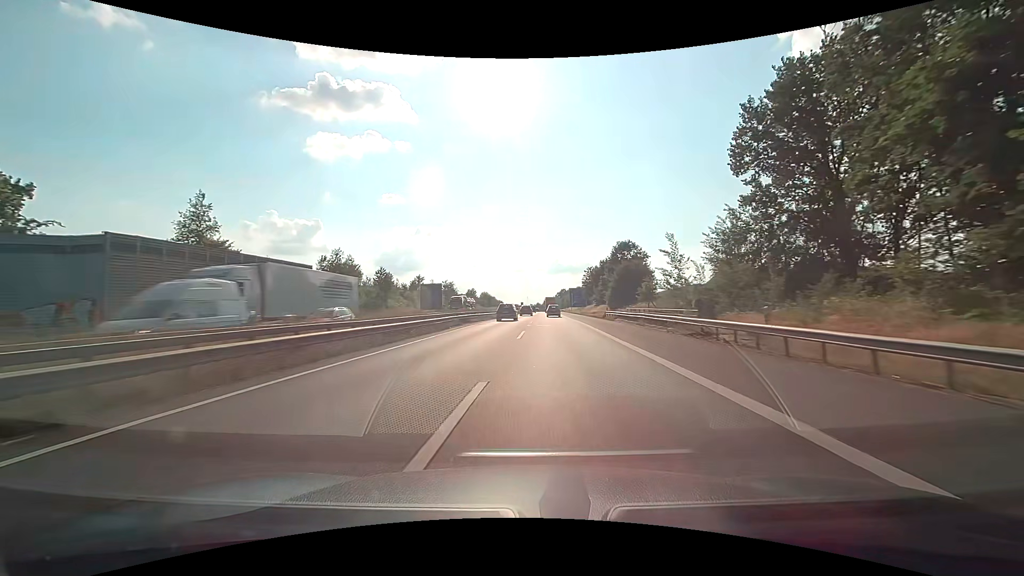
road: motorway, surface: asphalt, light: Day
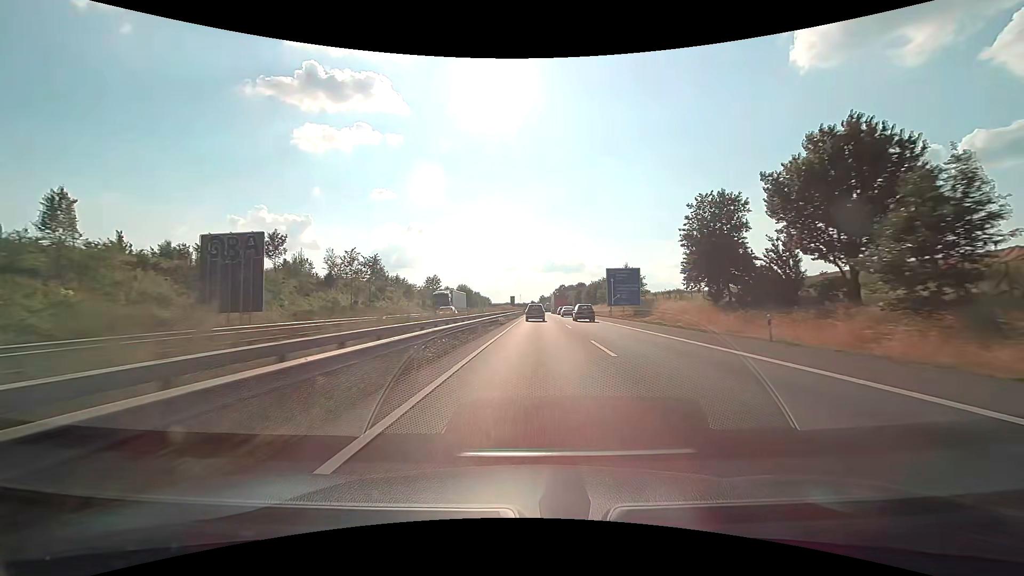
(-0.4, +78.6) m; +1°
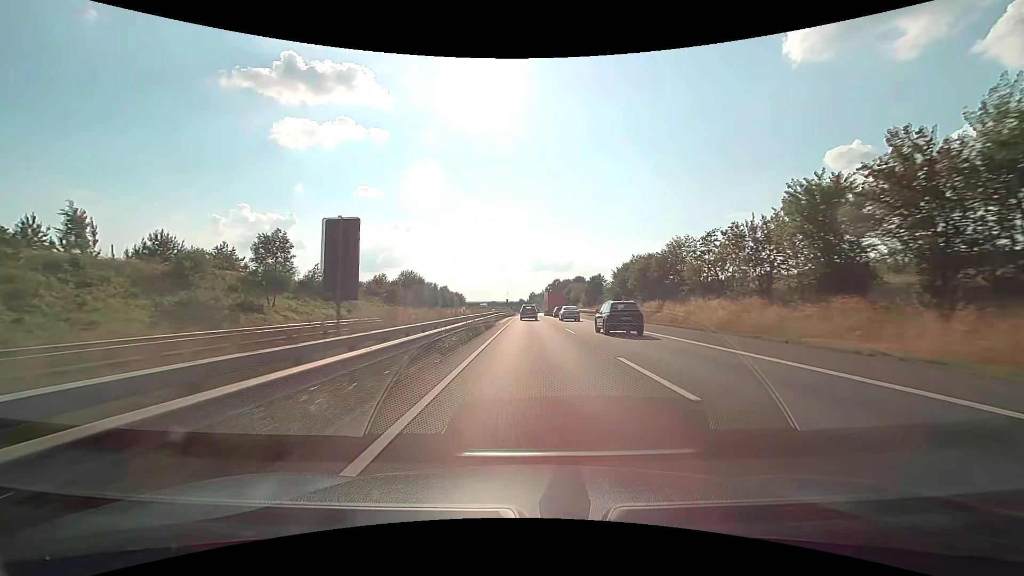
(+1.5, +78.3) m; +1°
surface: concrete
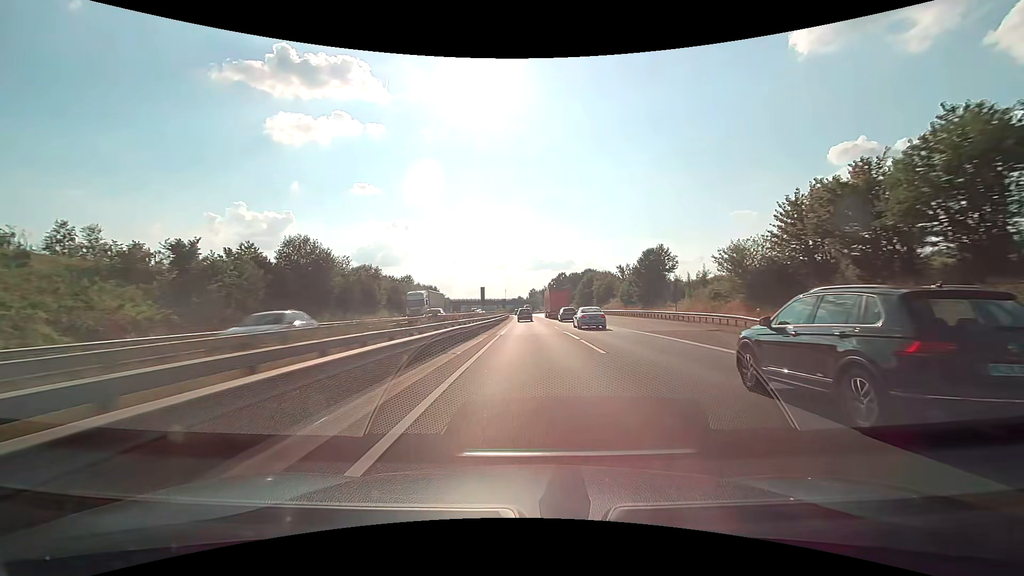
(-0.1, +63.1) m; 0°
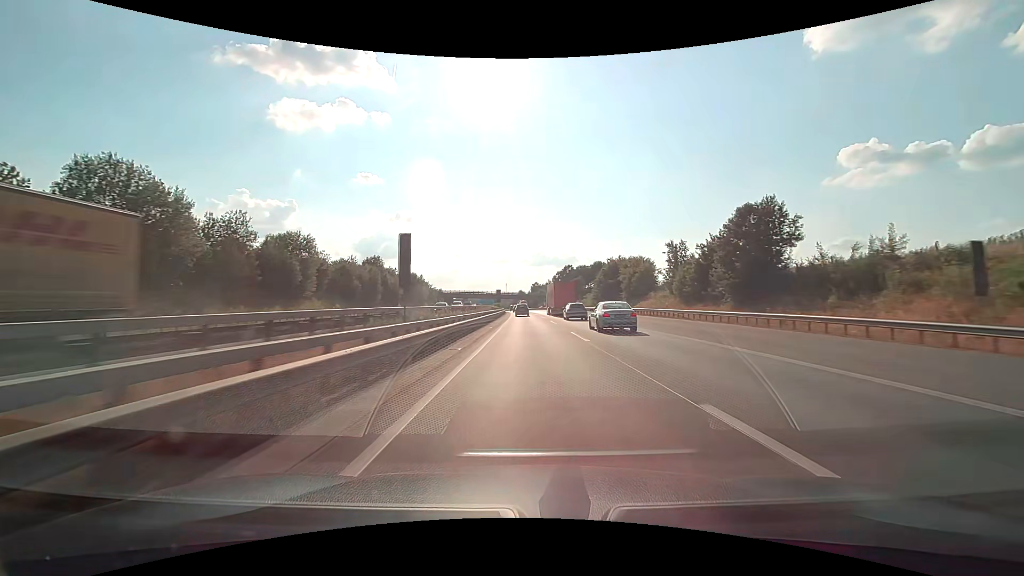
(-0.1, +32.5) m; 0°
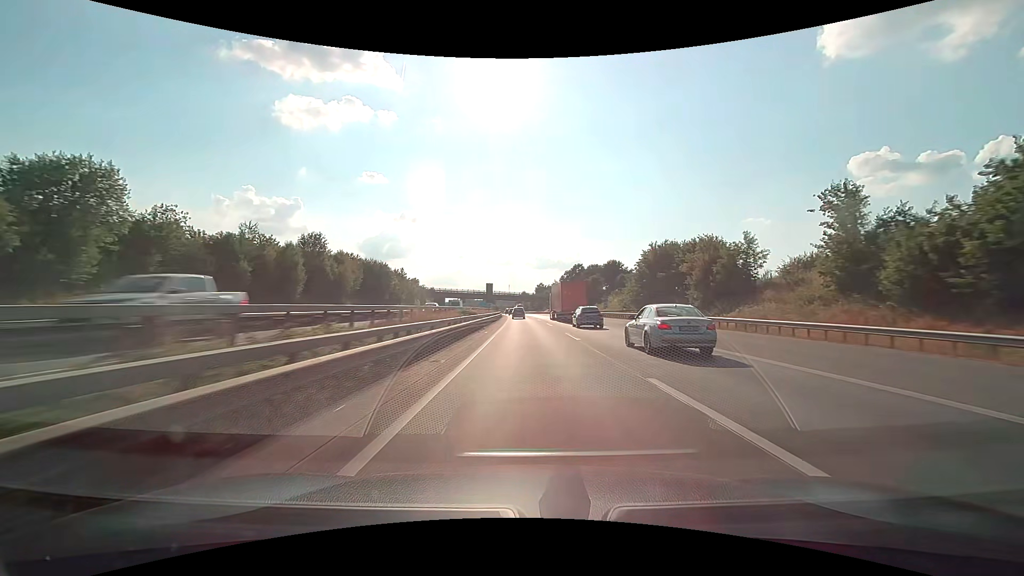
(-0.1, +33.5) m; 0°
